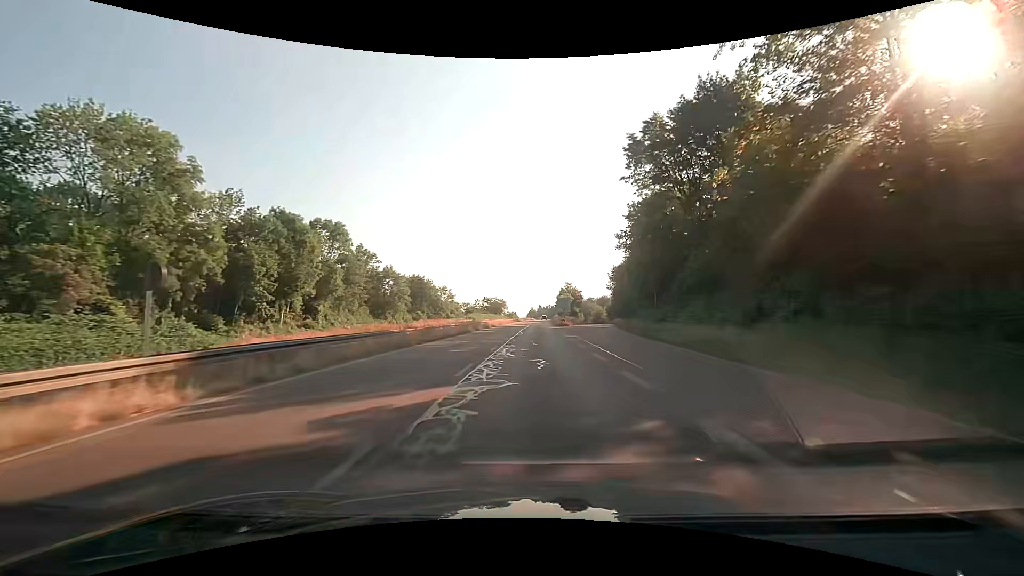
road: trunk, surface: asphalt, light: Day
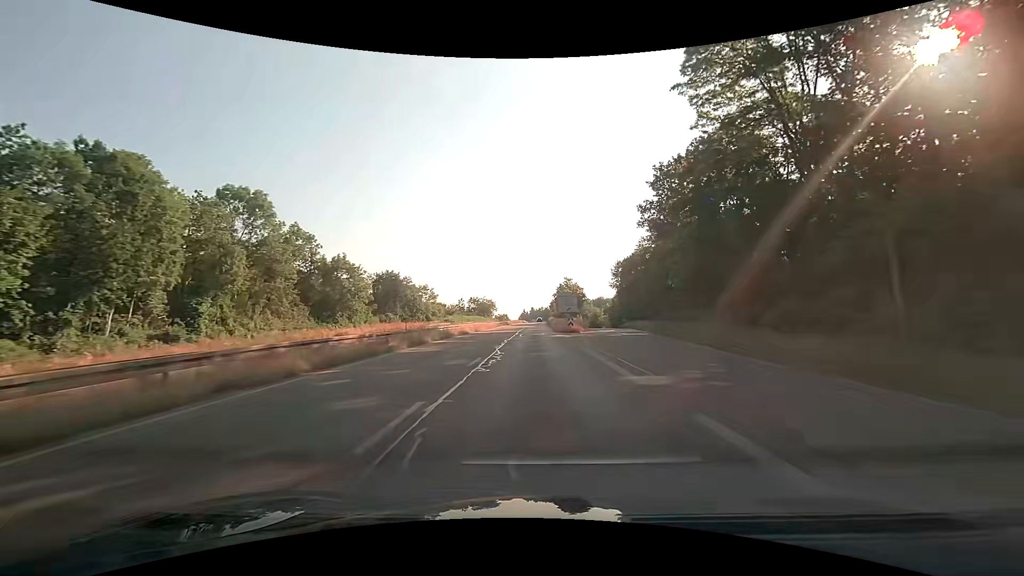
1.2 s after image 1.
(+0.3, +24.3) m; +1°
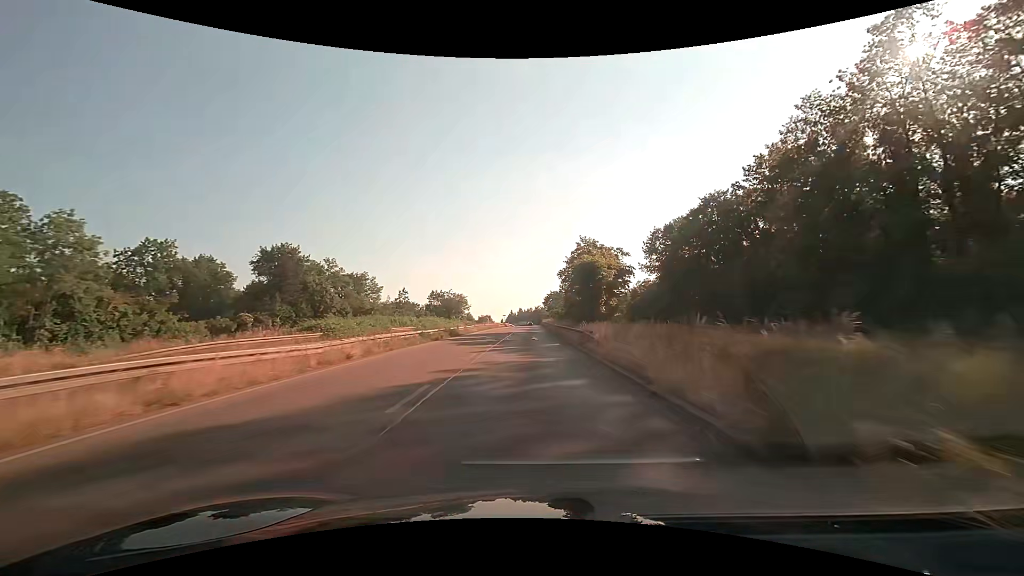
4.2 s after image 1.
(+0.6, +60.6) m; +1°
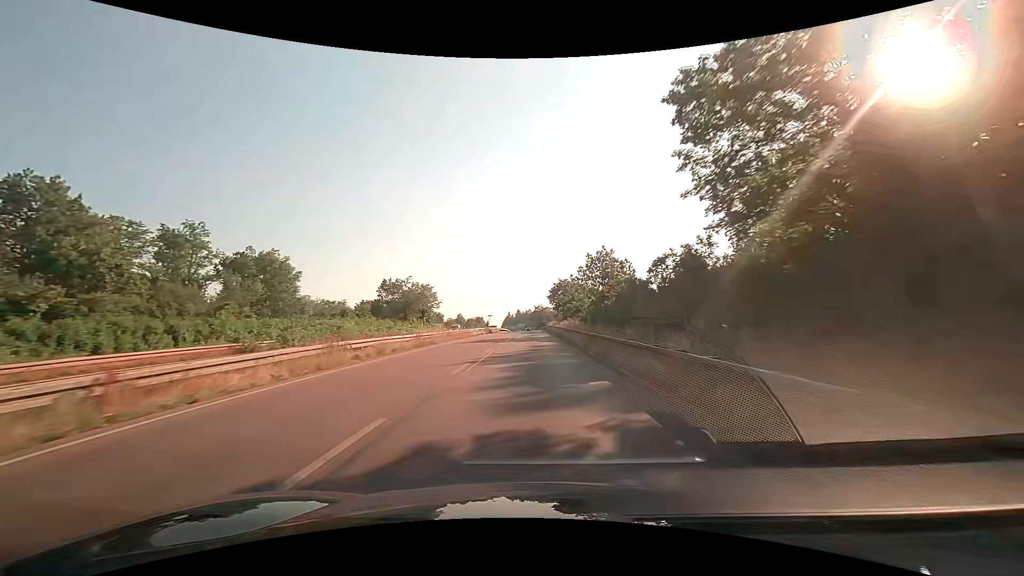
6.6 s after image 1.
(+0.1, +48.3) m; 0°
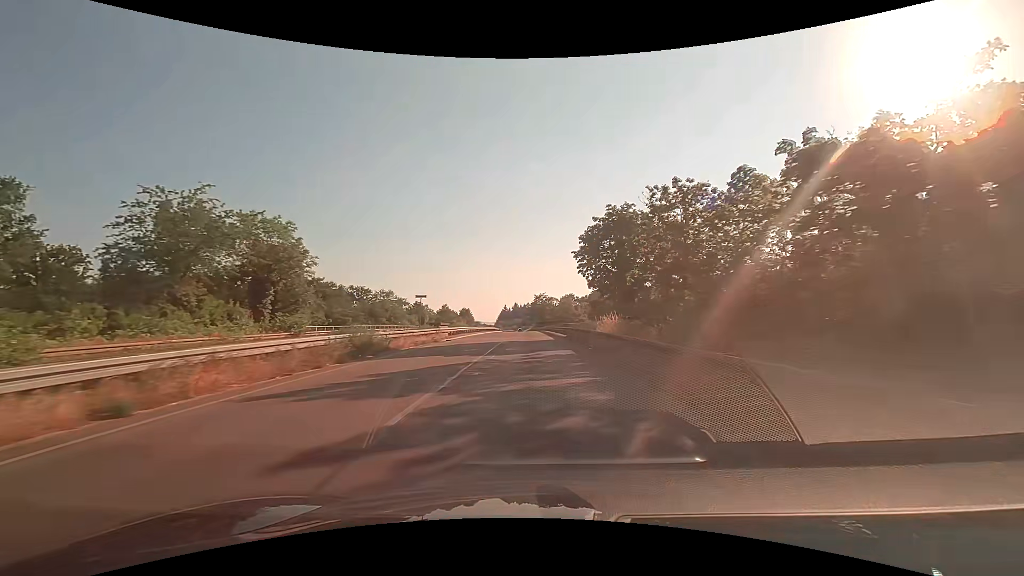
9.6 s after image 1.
(0.0, +60.2) m; 0°
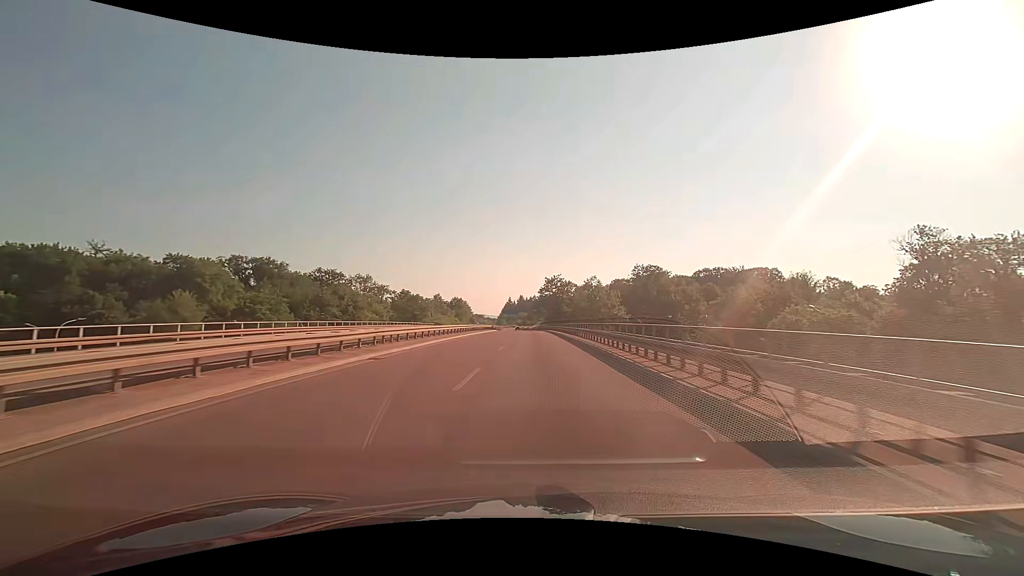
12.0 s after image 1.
(-0.3, +48.2) m; -1°
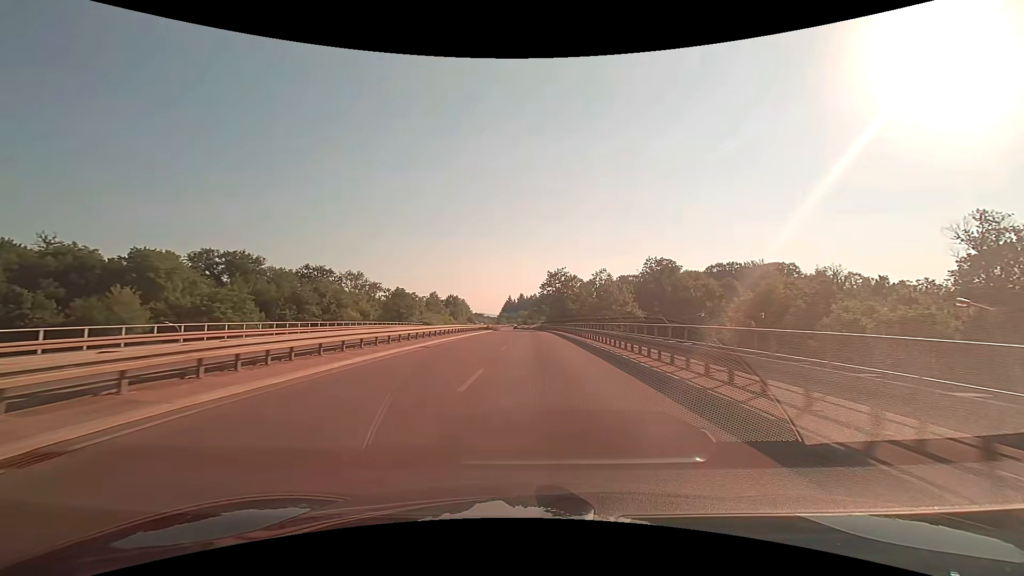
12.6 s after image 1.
(0.0, +12.1) m; 0°
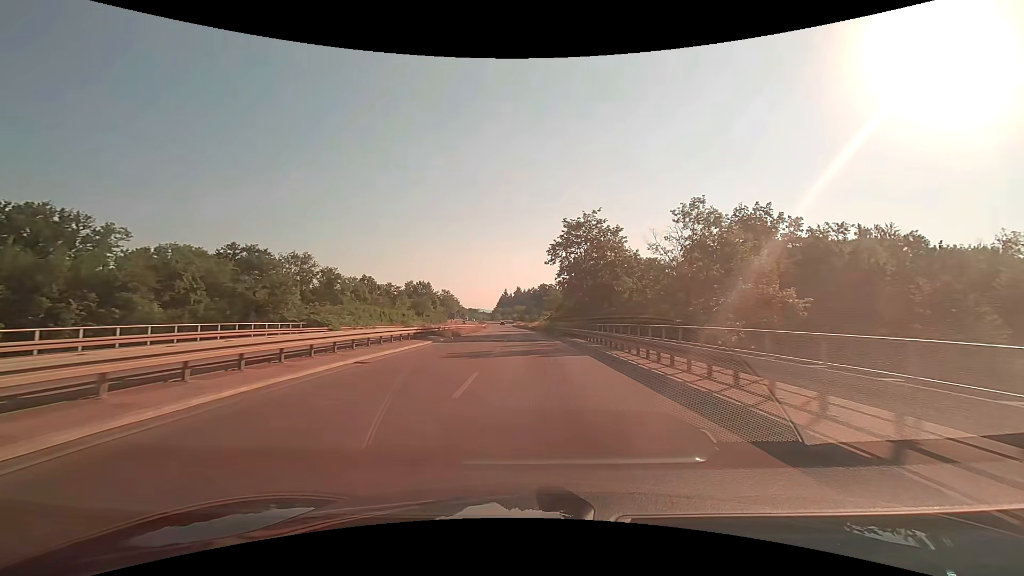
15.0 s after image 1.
(+0.2, +48.7) m; 0°
(0, +10) (0, +20) (0, +30) (0, +40) (0, +50) (-1, +60) (-1, +70) (-1, +80) (-2, +90) (-2, +100) m
